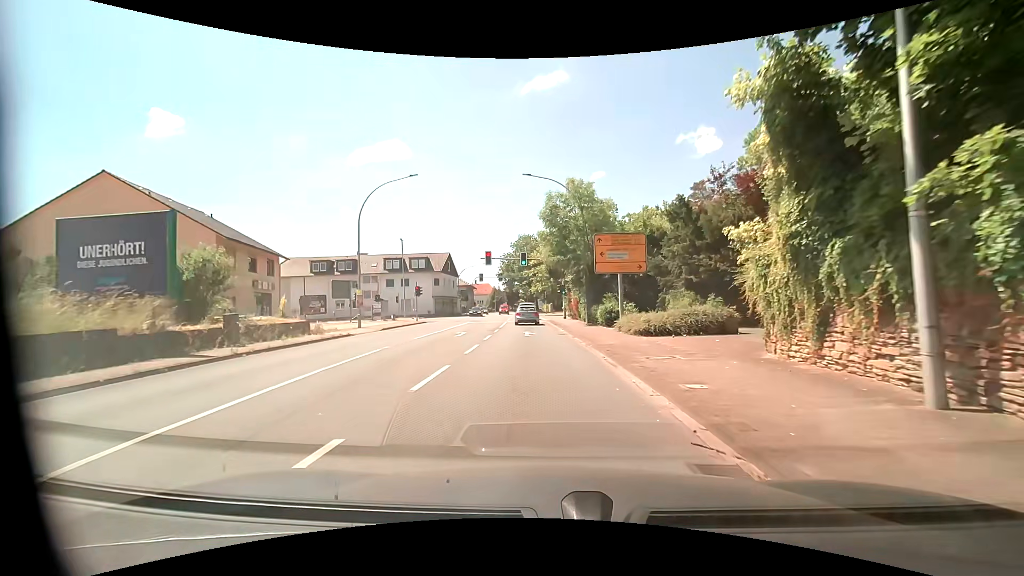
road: primary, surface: asphalt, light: Day
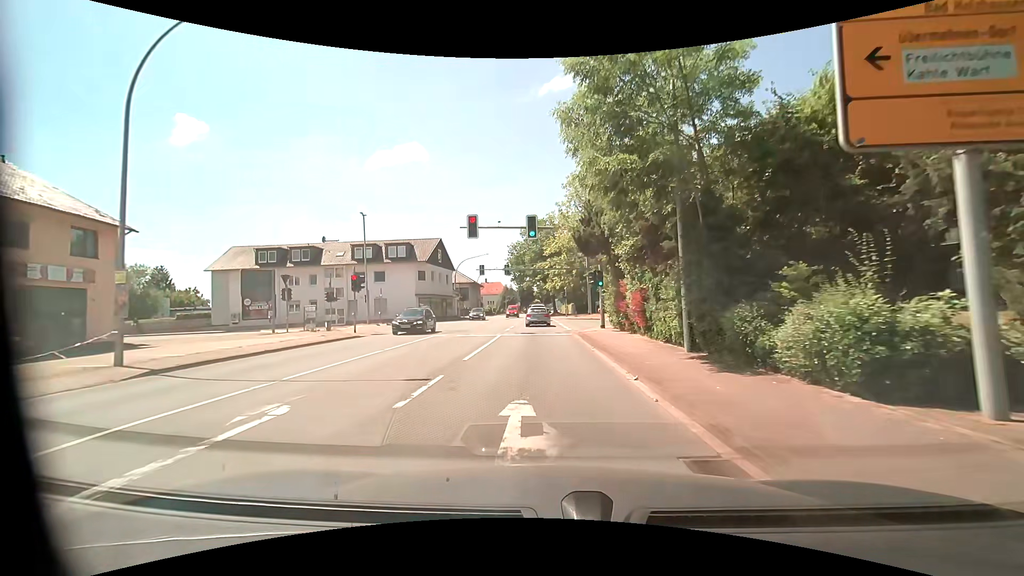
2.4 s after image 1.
(-0.2, +19.5) m; -1°
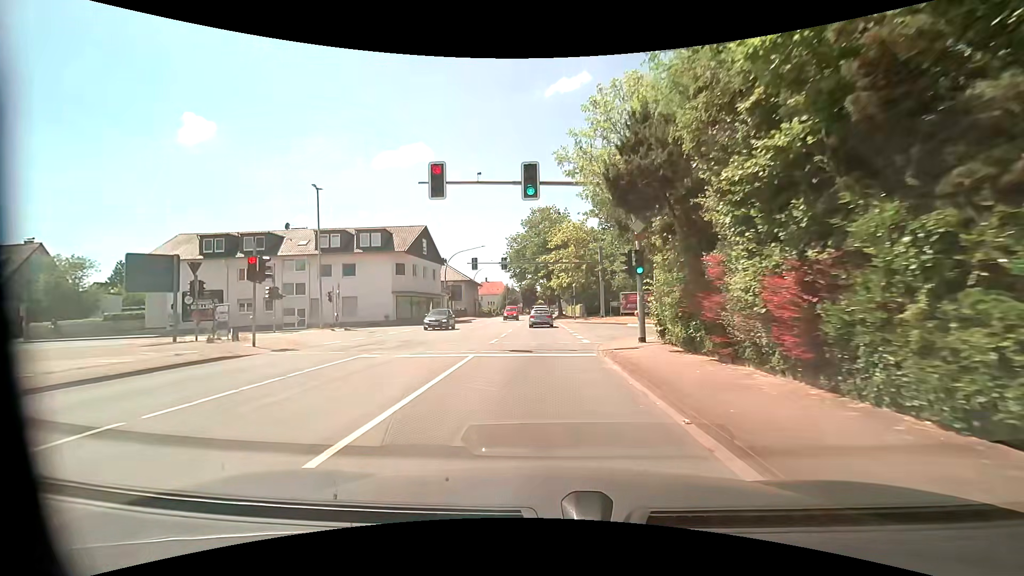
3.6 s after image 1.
(-0.1, +10.5) m; -1°
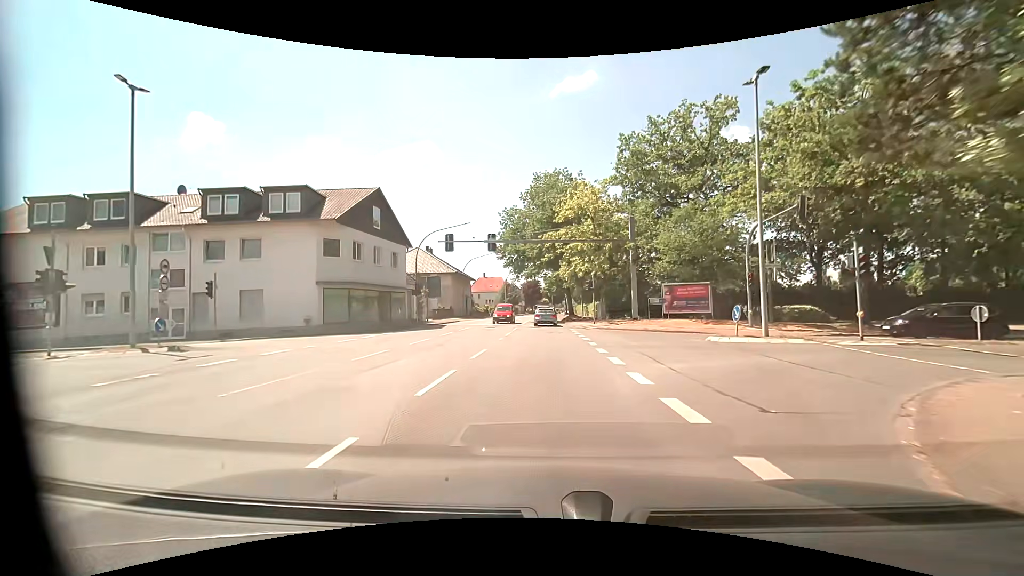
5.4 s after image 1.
(+0.1, +17.2) m; 0°
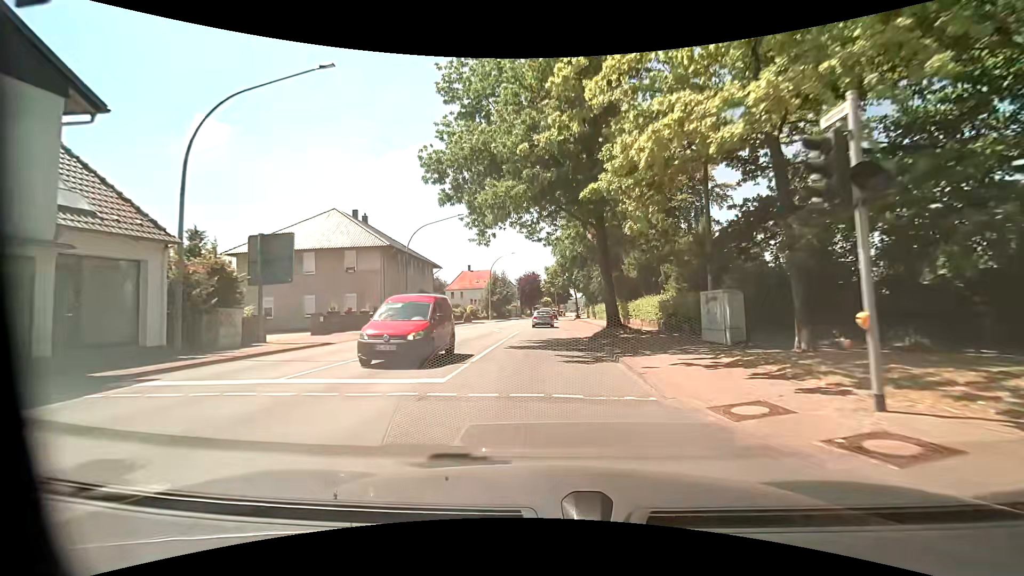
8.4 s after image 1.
(+0.2, +32.1) m; 0°
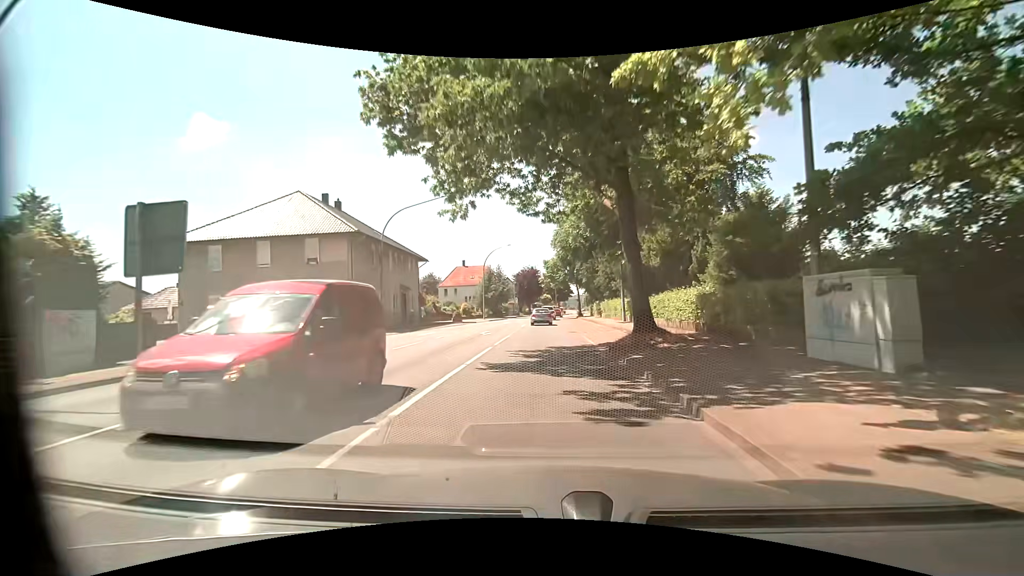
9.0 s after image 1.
(0.0, +6.7) m; +1°
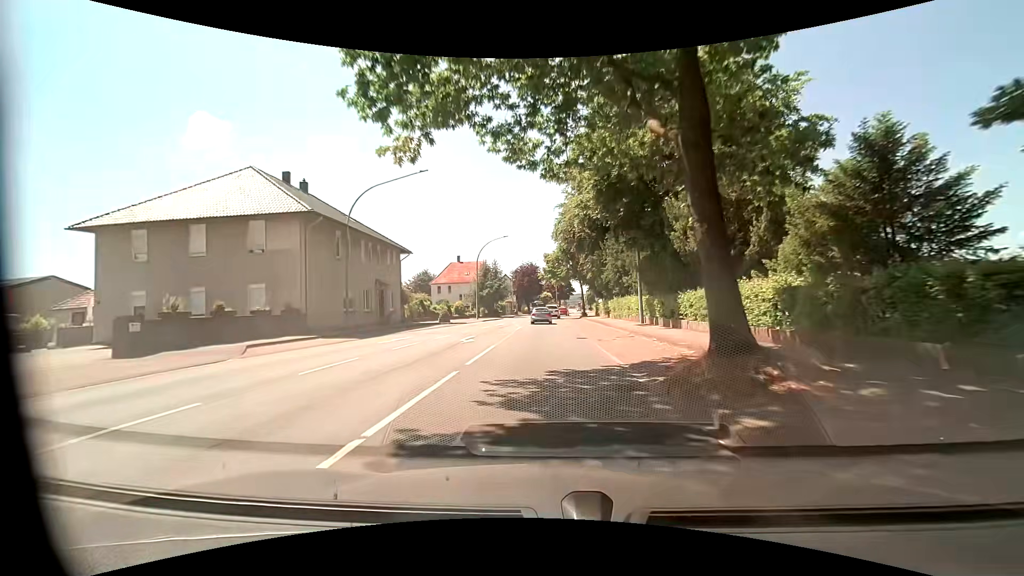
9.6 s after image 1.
(-0.1, +6.8) m; -1°
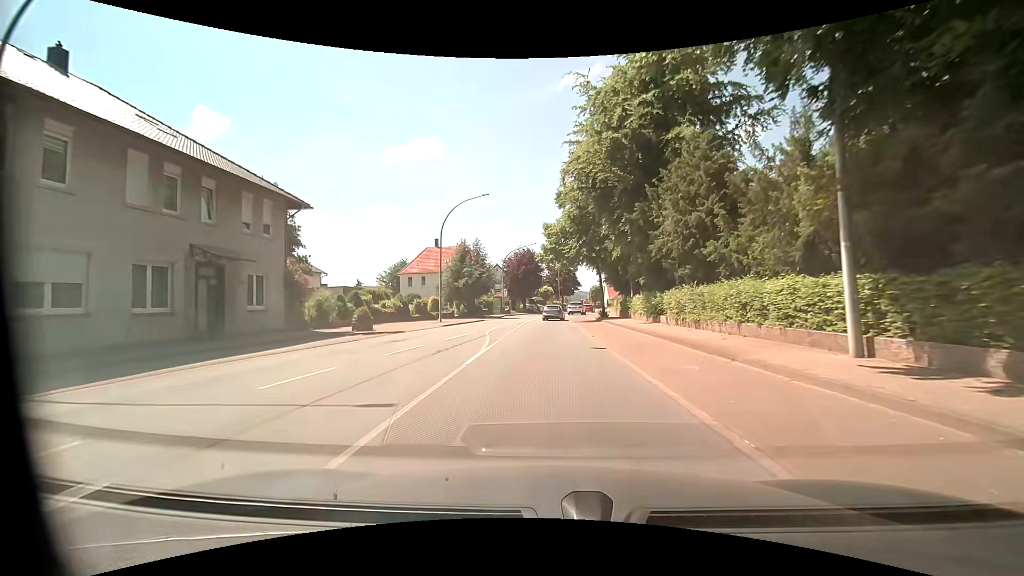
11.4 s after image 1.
(0.0, +20.9) m; 0°
(0, +10) (0, +20) (0, +30) (0, +40) (+1, +50) (+2, +60) (+4, +70) (+6, +80) (+8, +89) (+10, +99) m
